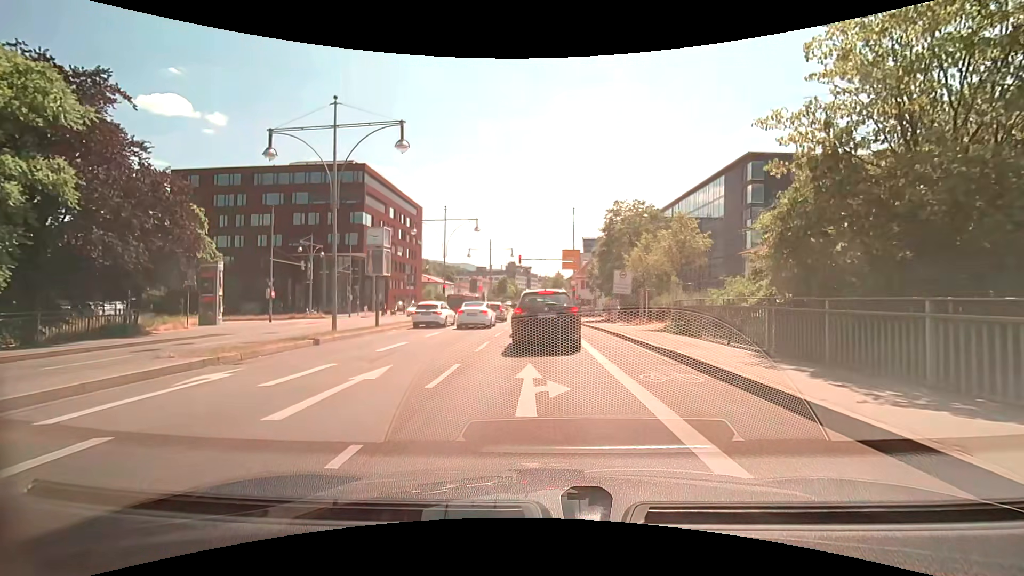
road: primary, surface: asphalt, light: Day
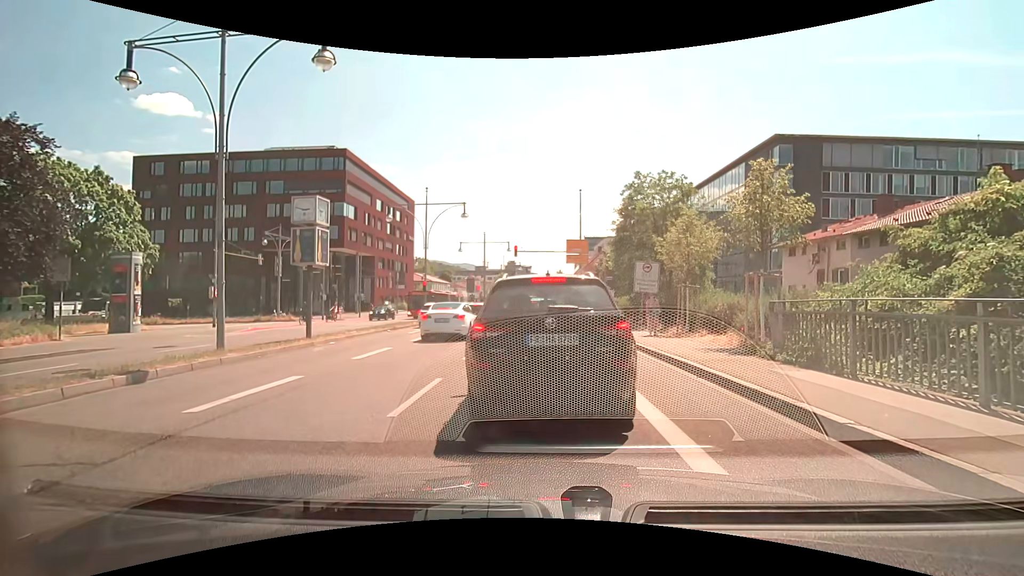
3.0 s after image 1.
(0.0, +7.1) m; -2°
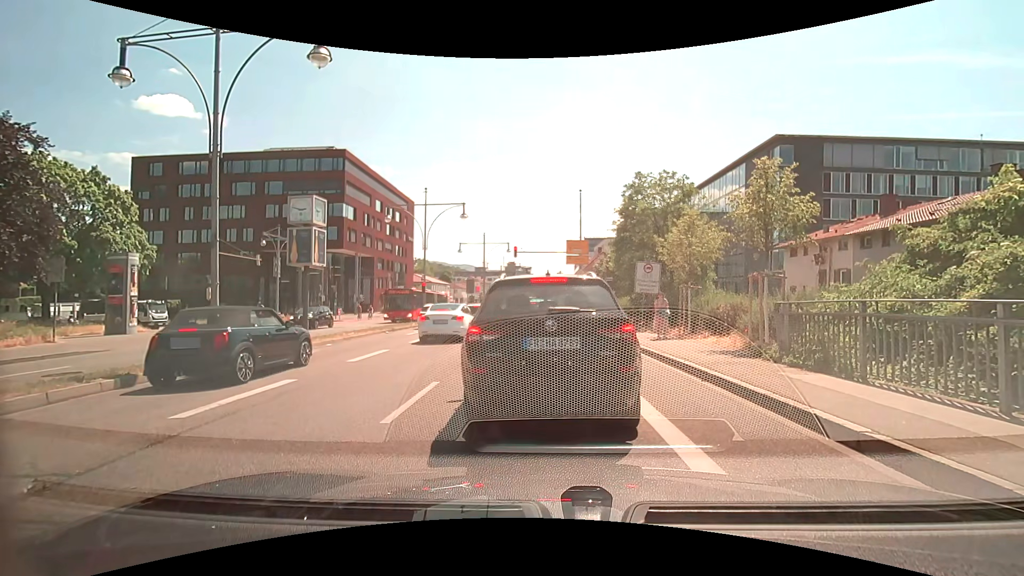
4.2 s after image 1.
(0.0, +0.3) m; 0°
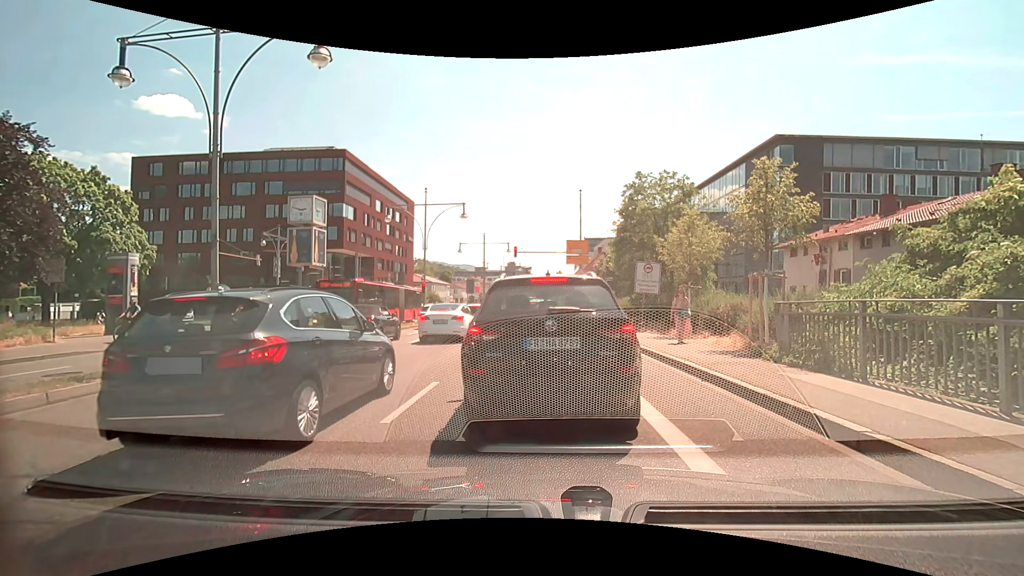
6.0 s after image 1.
(0.0, 0.0) m; 0°
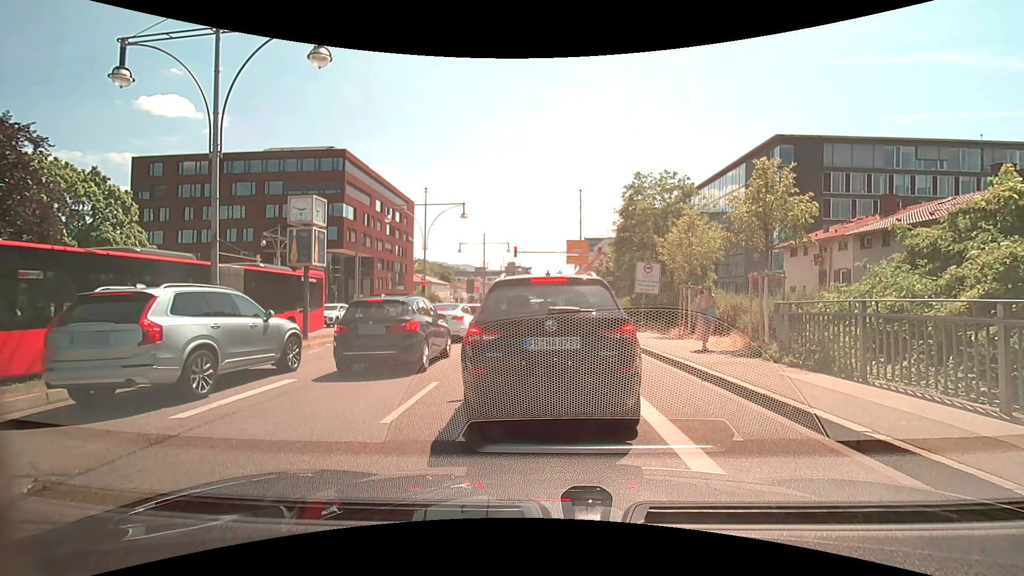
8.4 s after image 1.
(0.0, 0.0) m; 0°
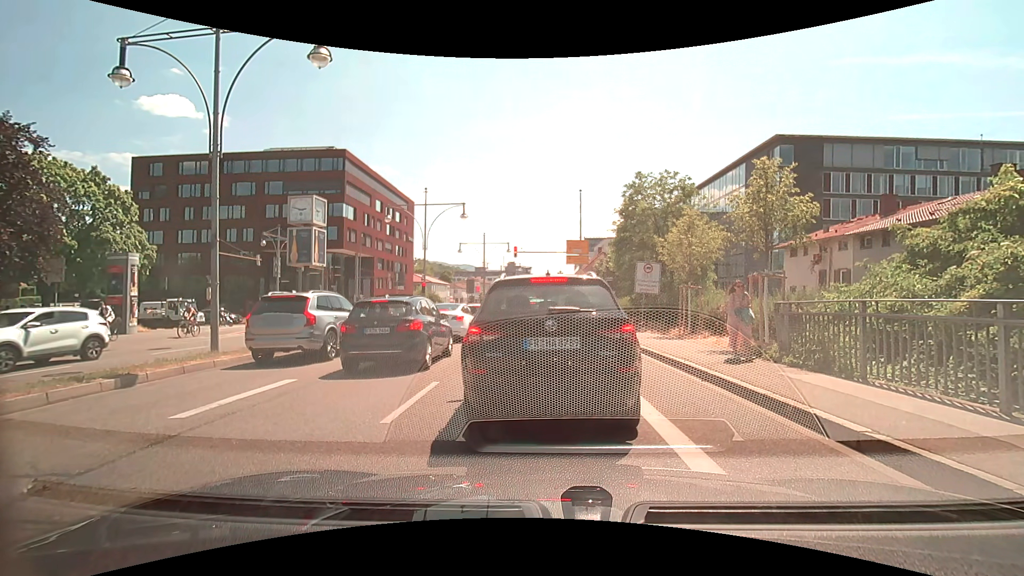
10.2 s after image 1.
(0.0, 0.0) m; 0°
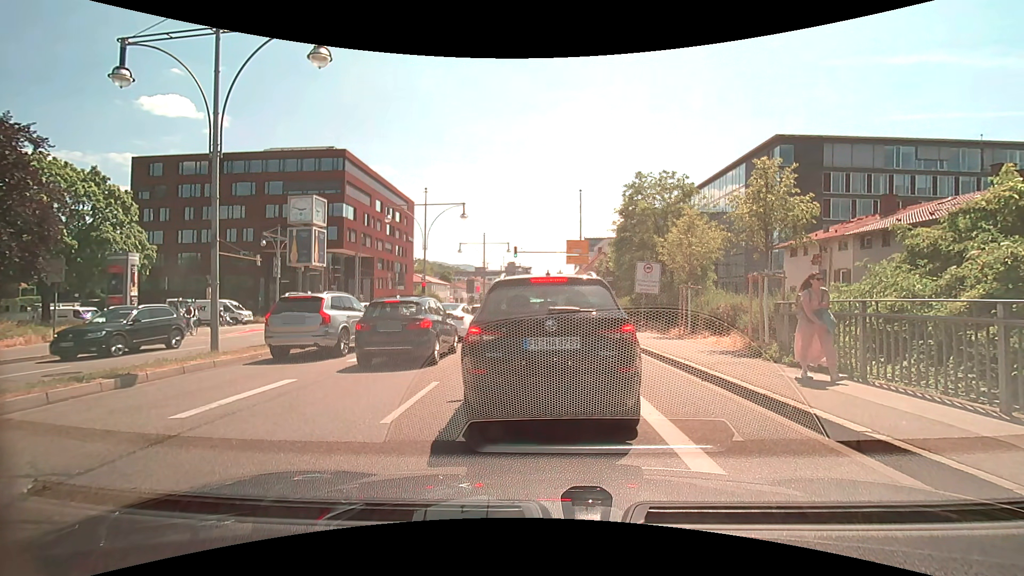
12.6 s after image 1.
(0.0, 0.0) m; 0°
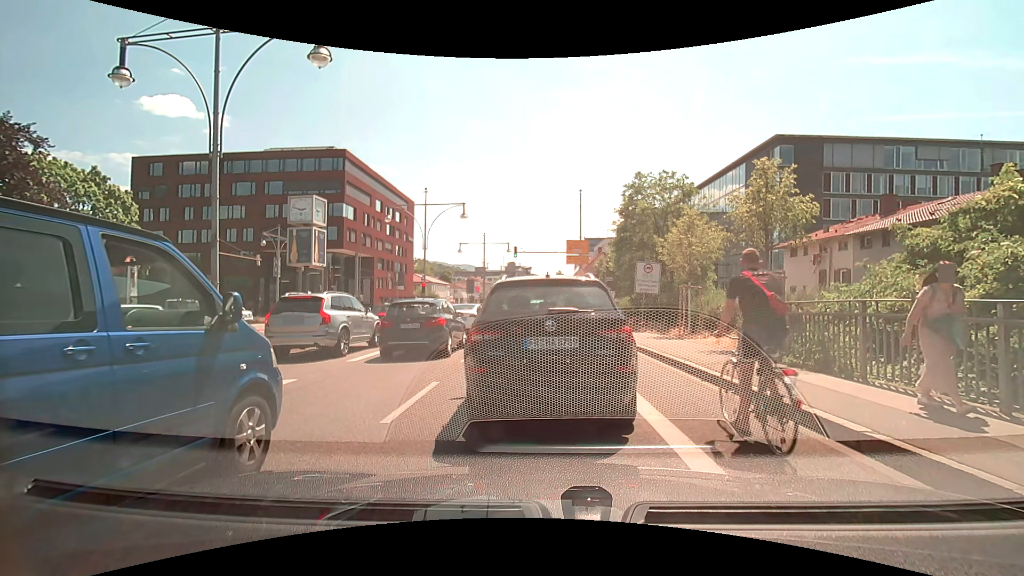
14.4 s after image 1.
(0.0, 0.0) m; 0°
